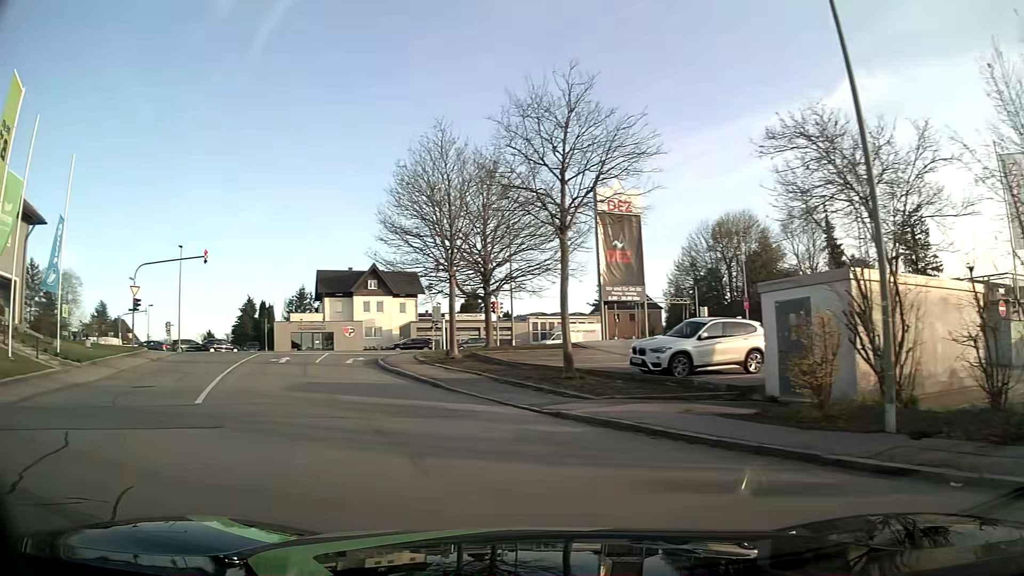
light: Day
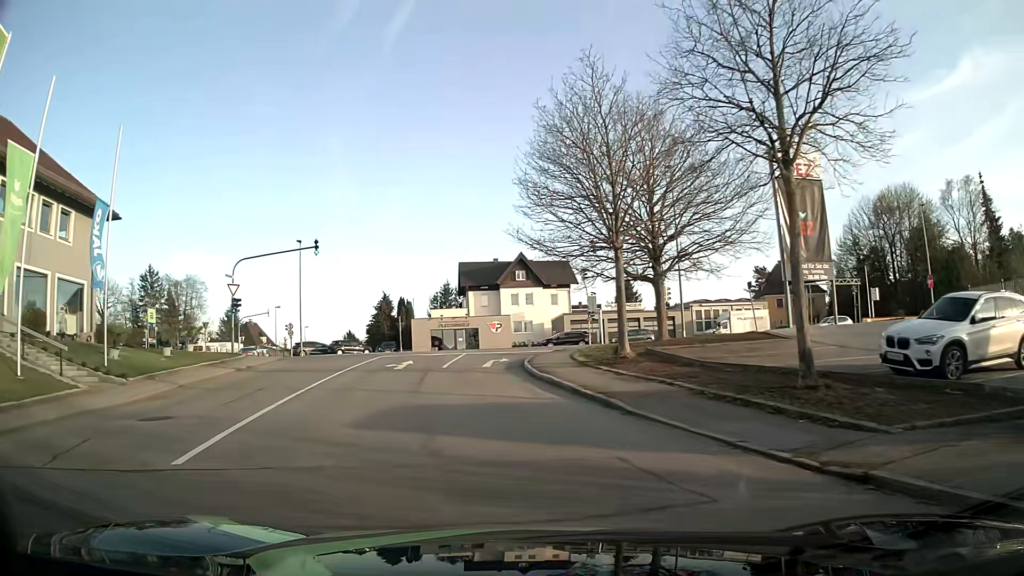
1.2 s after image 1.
(-0.9, +6.4) m; -14°
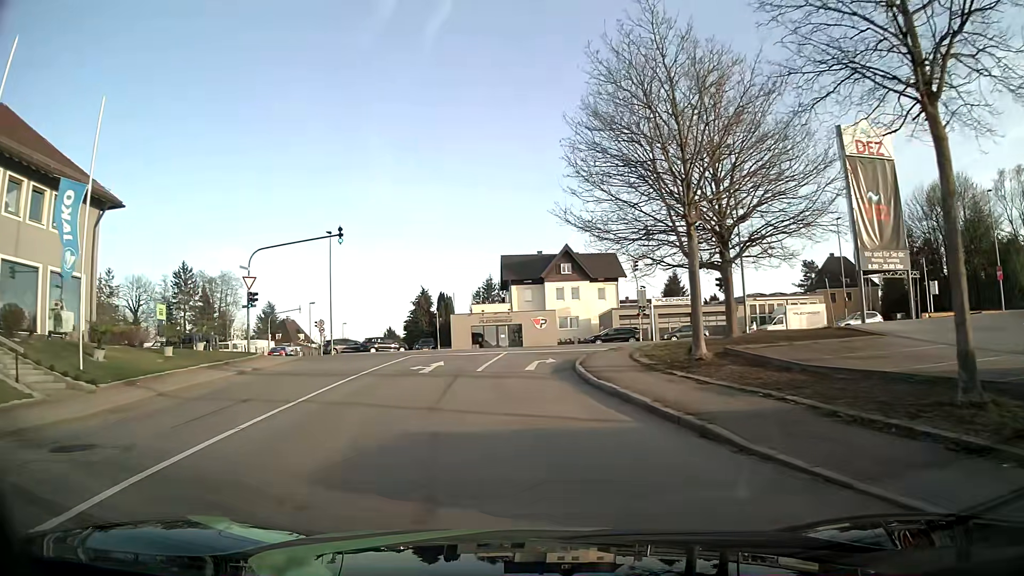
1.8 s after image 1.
(-0.1, +3.8) m; -4°
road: residential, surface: asphalt
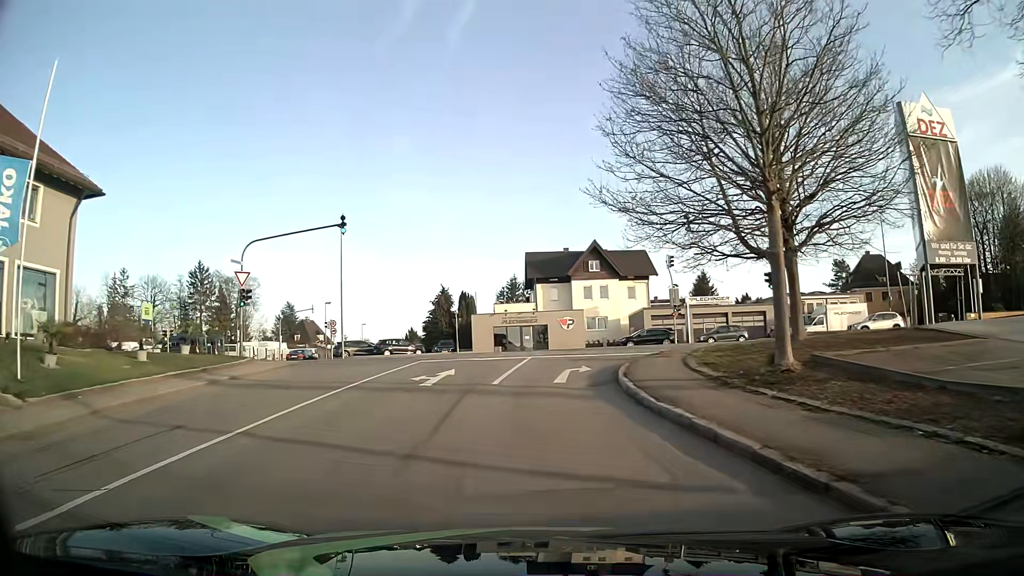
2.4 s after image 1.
(-0.1, +3.9) m; -1°
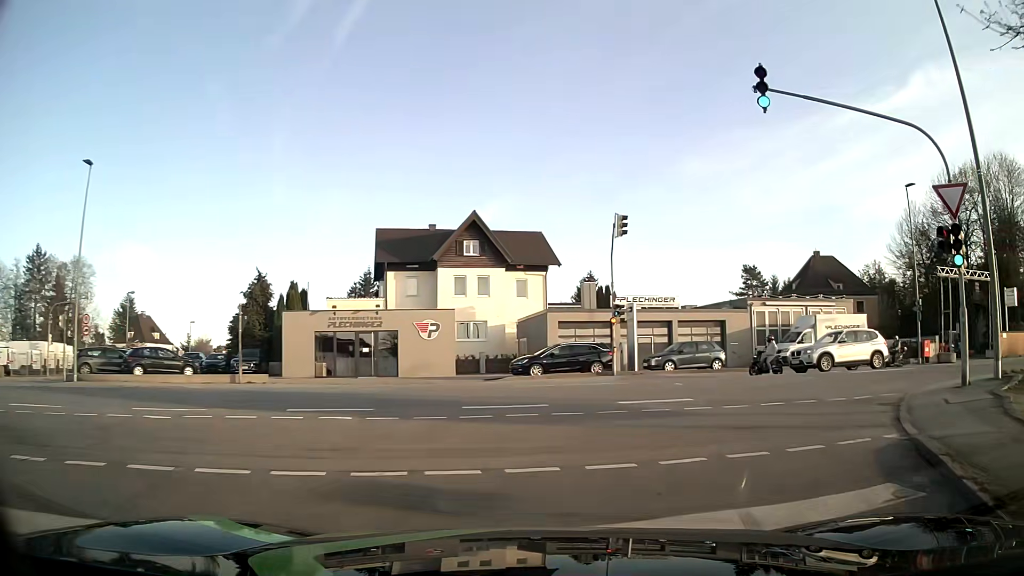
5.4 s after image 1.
(+0.5, +20.8) m; +11°
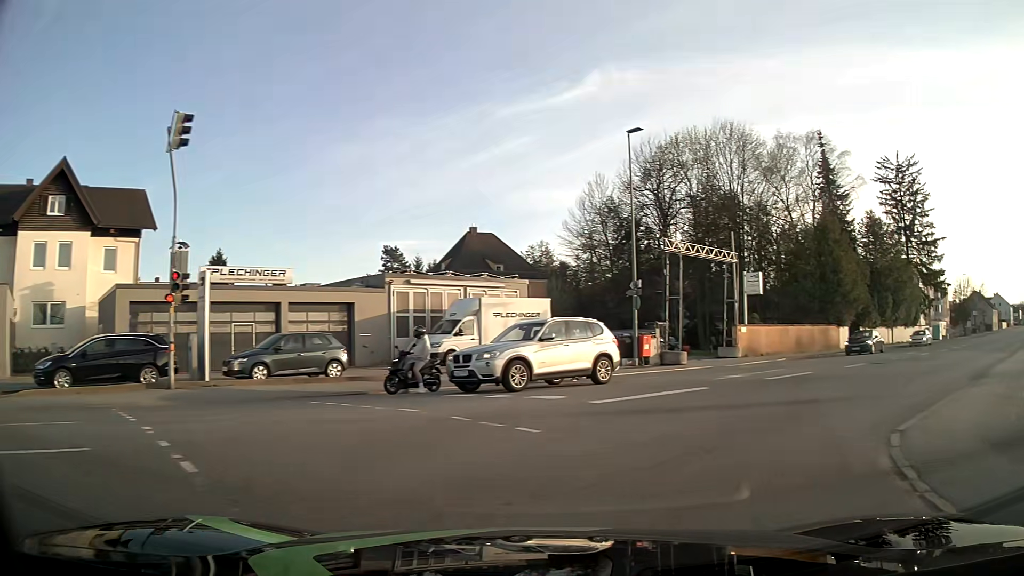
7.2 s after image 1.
(+2.6, +10.8) m; +31°
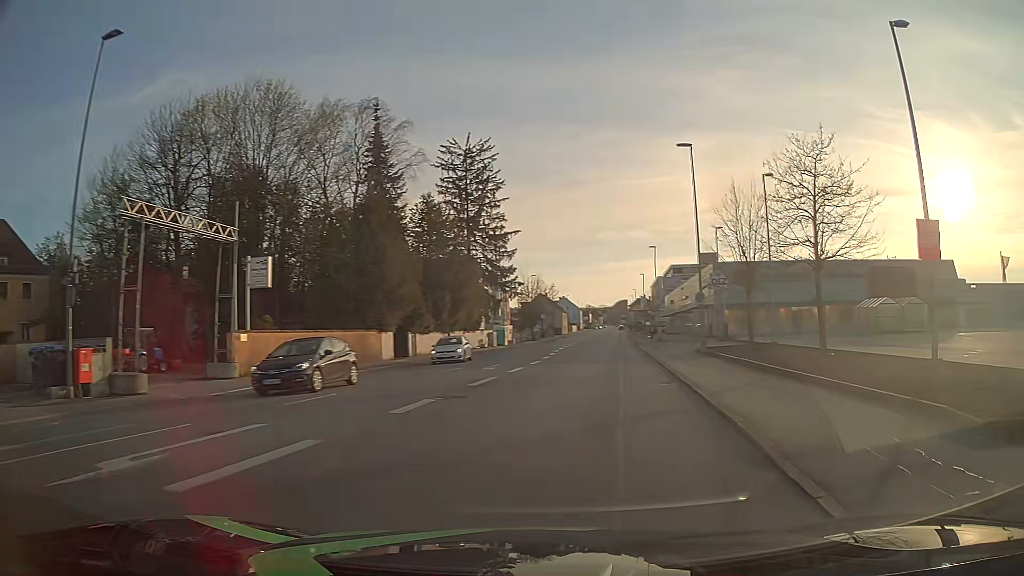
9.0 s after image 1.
(+3.7, +10.5) m; +38°
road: tertiary
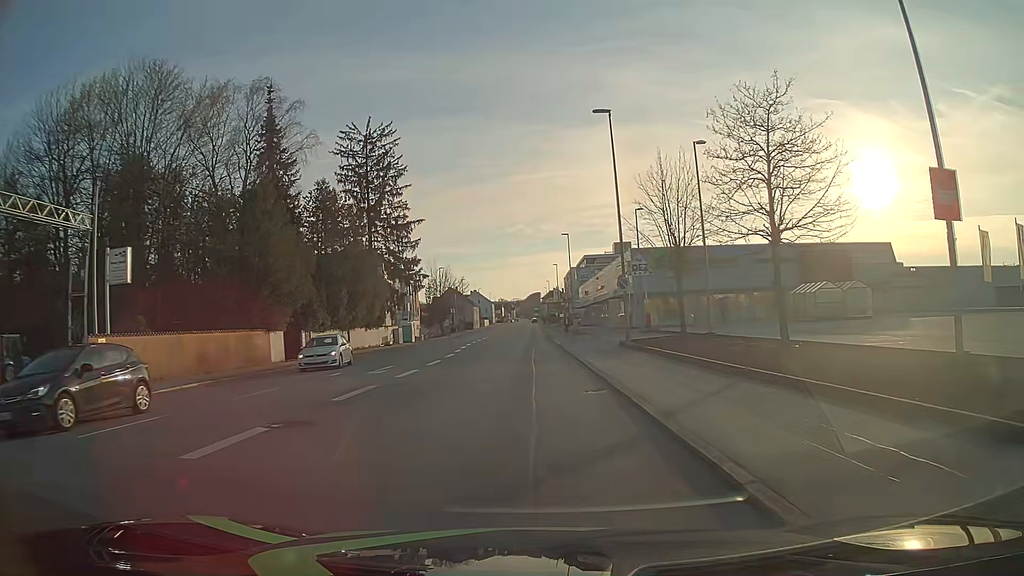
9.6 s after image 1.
(+0.5, +4.2) m; +8°
(0, +10) (0, +20) (0, +30) (0, +40) (0, +50) (0, +60) (0, +70) (+1, +80) (+1, +90) (+1, +100) m
